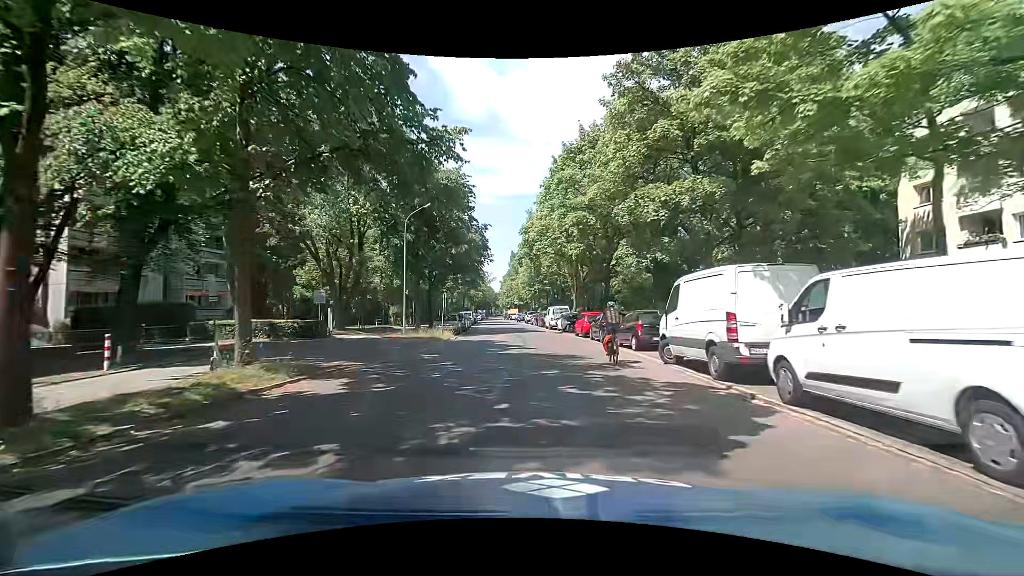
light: Day
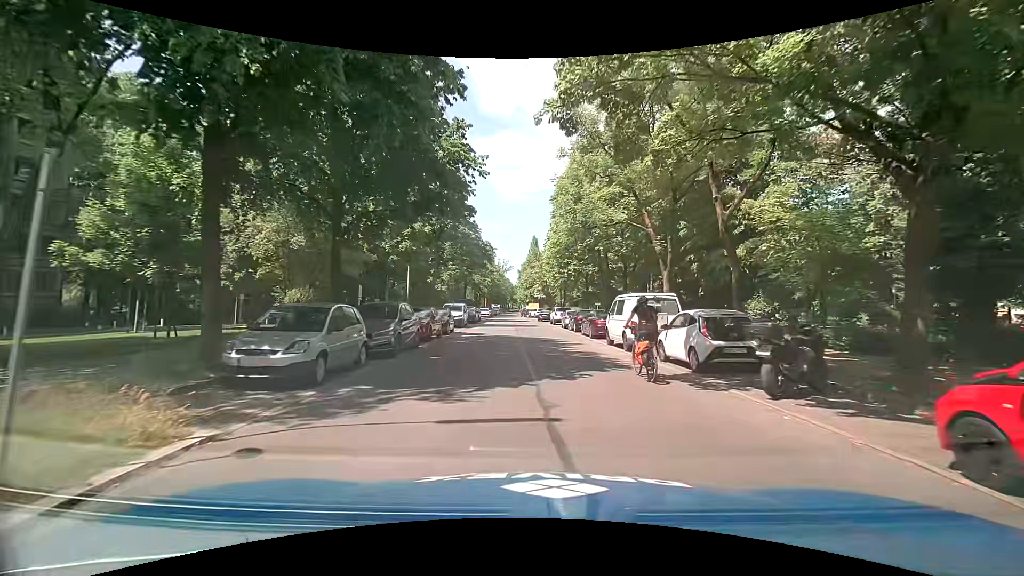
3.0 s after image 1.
(-1.2, +25.7) m; -3°
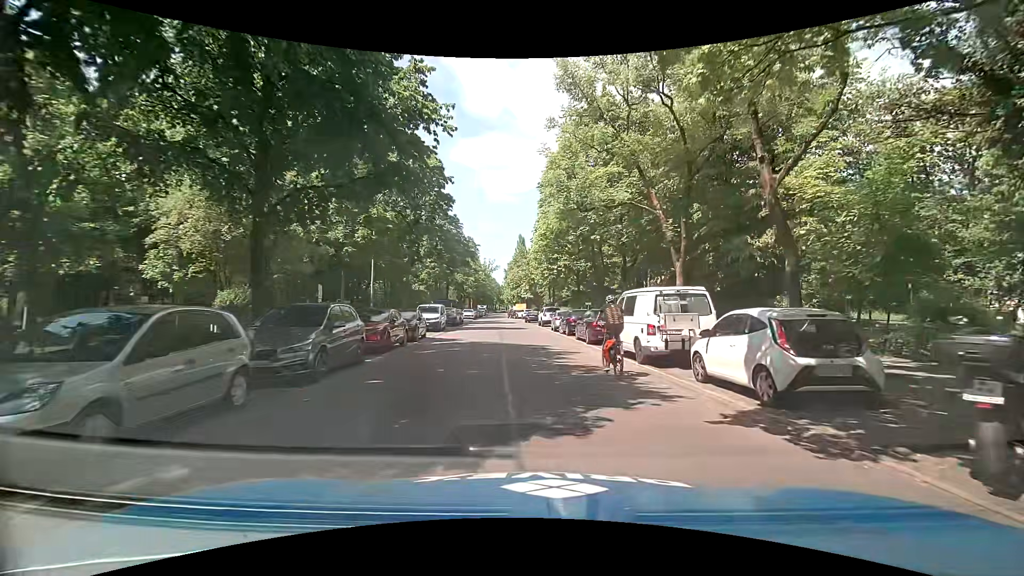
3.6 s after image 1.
(+0.1, +4.2) m; +2°
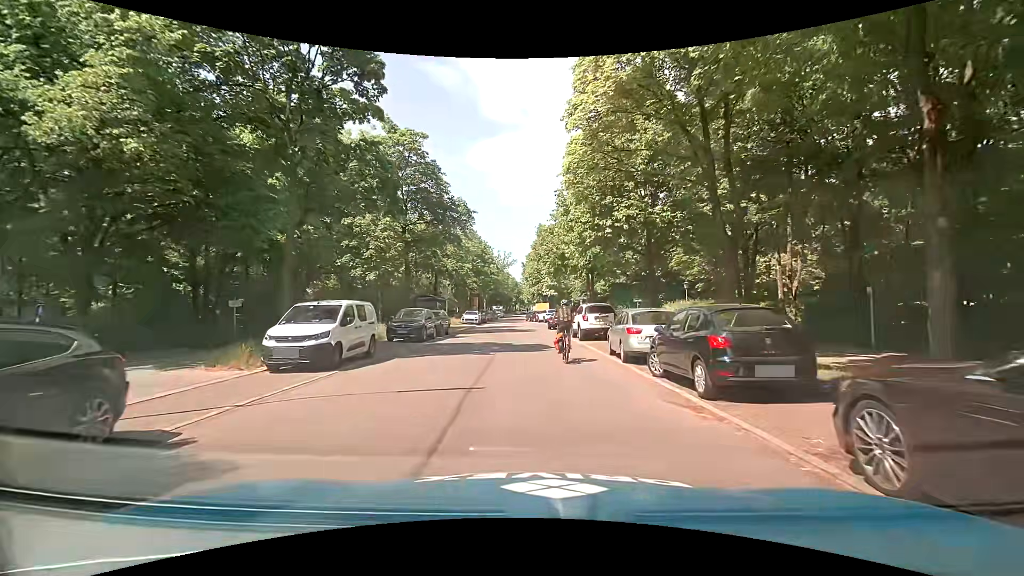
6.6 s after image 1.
(-0.2, +19.6) m; -2°
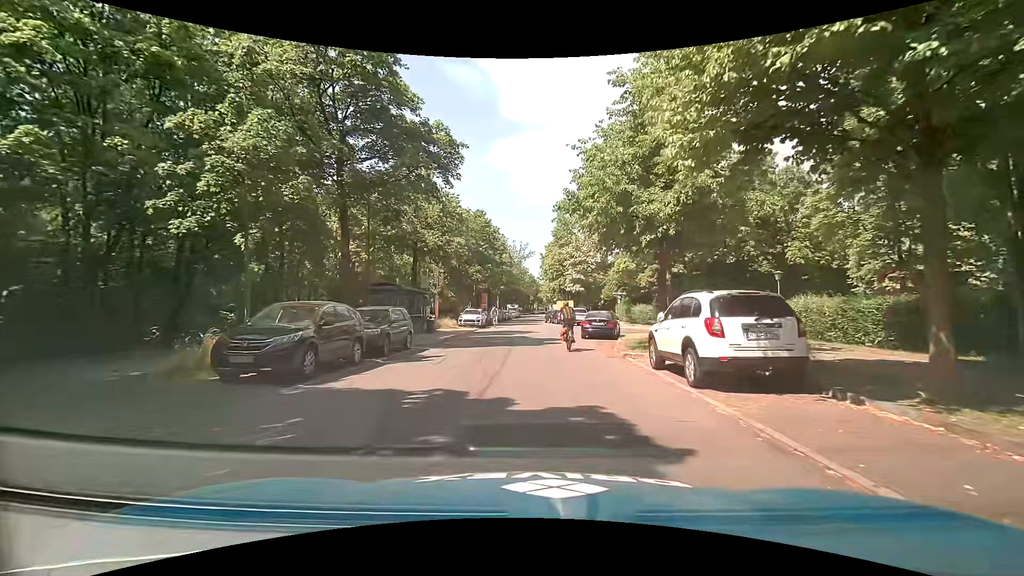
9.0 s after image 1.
(-0.4, +14.4) m; -4°
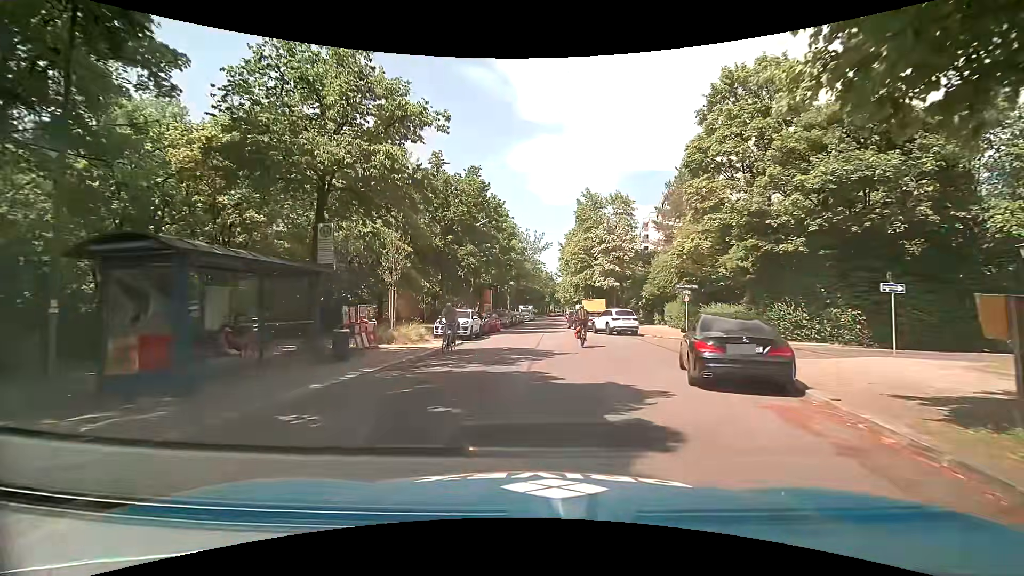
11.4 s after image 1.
(+0.1, +15.7) m; -1°
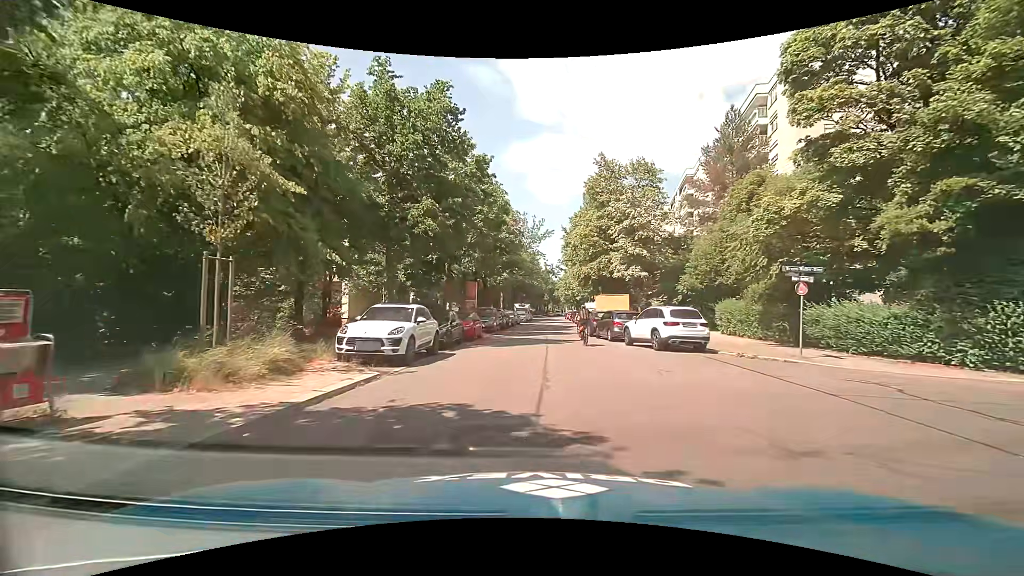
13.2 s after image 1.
(0.0, +12.7) m; 0°
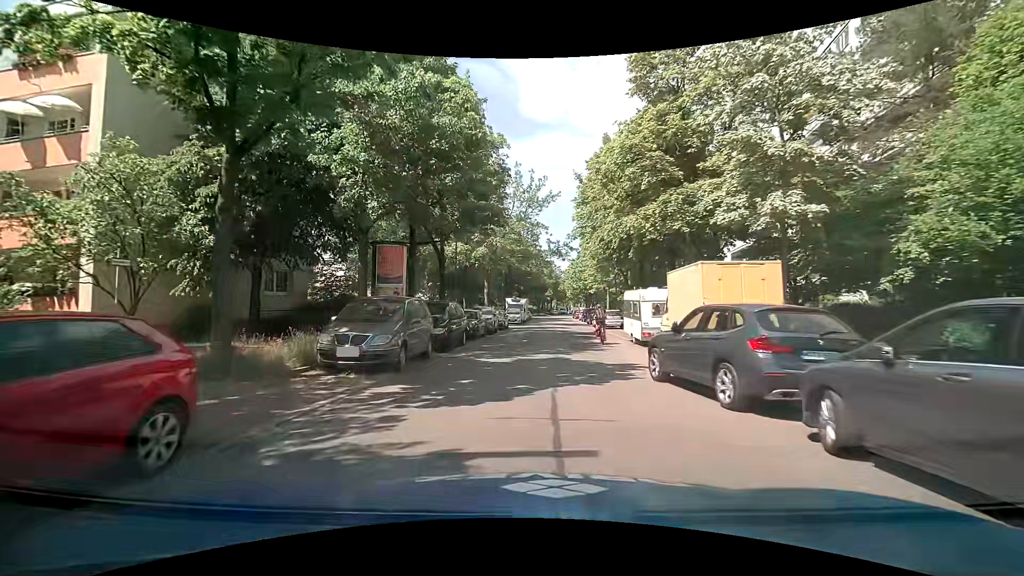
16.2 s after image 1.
(+0.7, +22.2) m; 0°
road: residential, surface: asphalt
(0, +10) (0, +20) (+1, +30) (+2, +40) (+2, +50) (+3, +60) (+3, +70) (+3, +80) (+4, +90) (+4, +100) m
